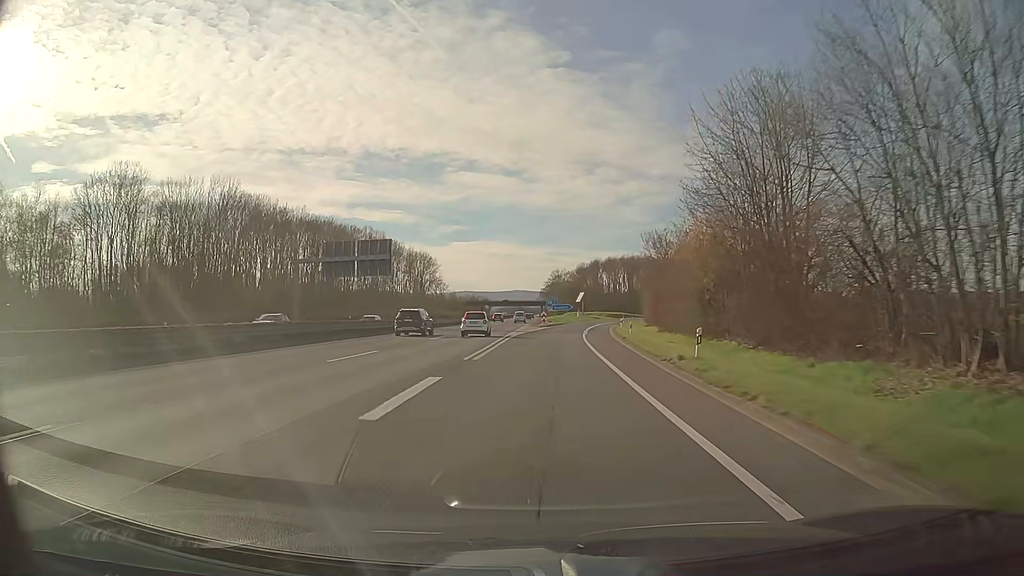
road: motorway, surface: asphalt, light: Day
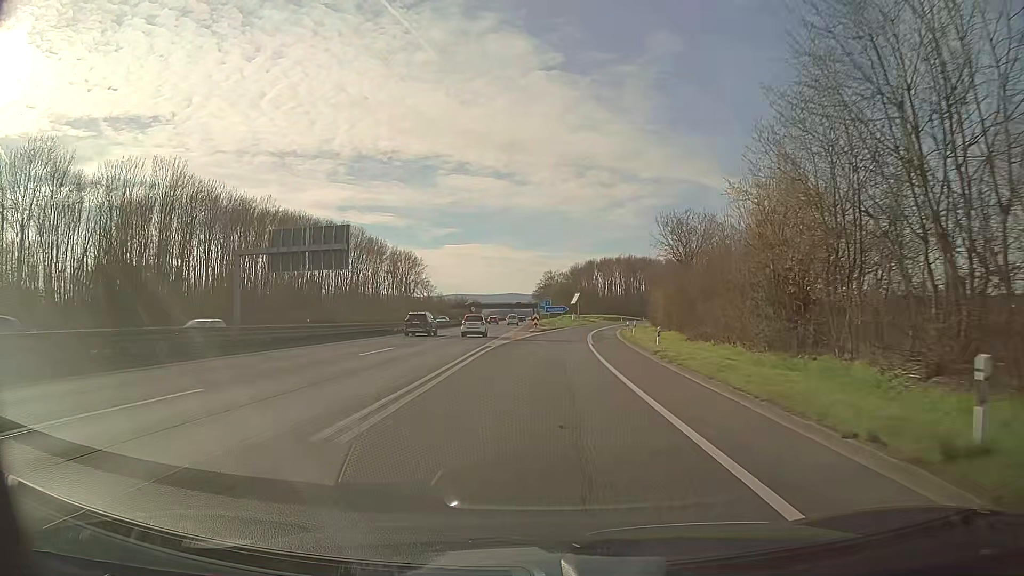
(+0.1, +13.0) m; +1°
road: motorway_link
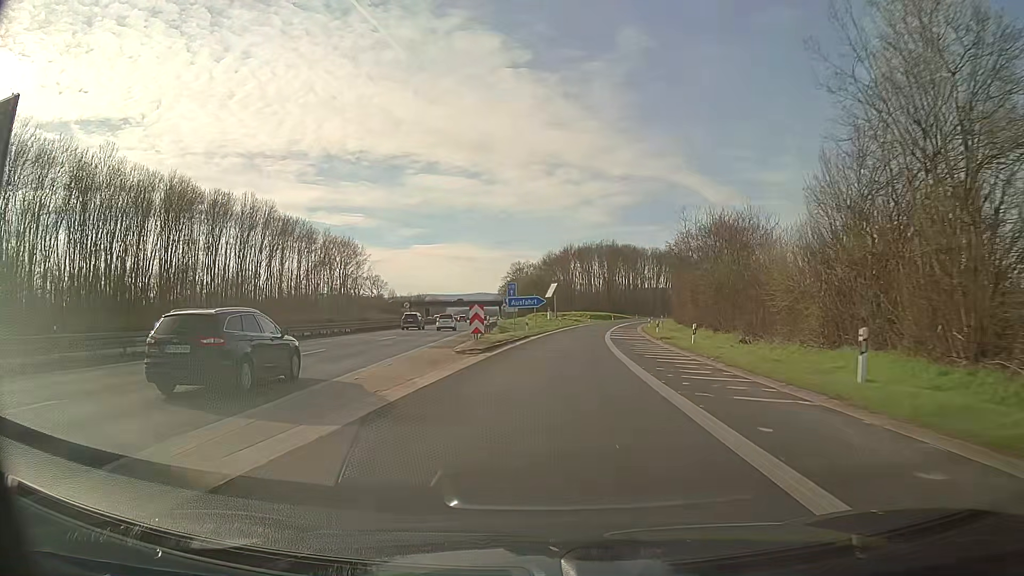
(+0.7, +38.5) m; +2°
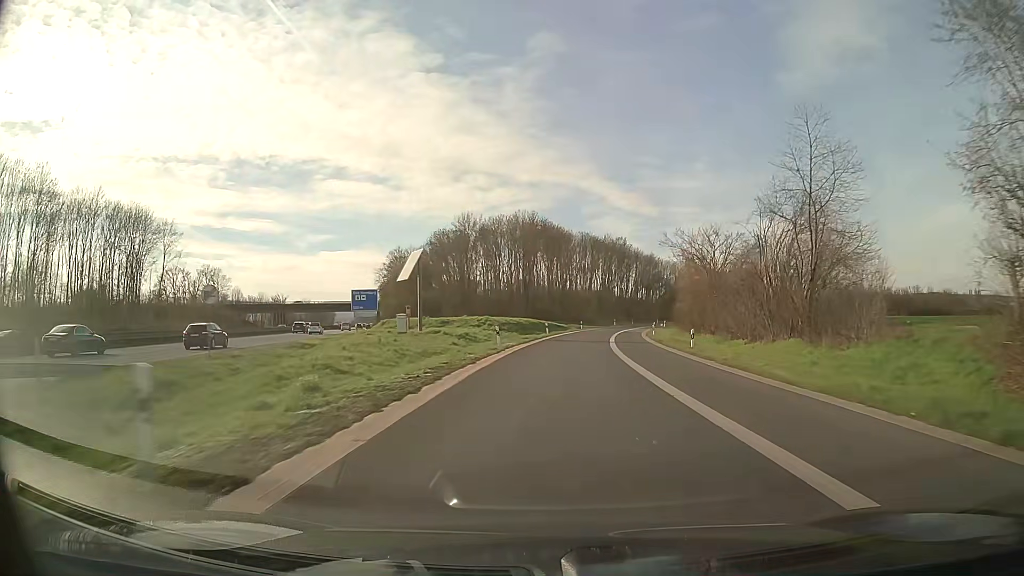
(+4.2, +63.5) m; +8°
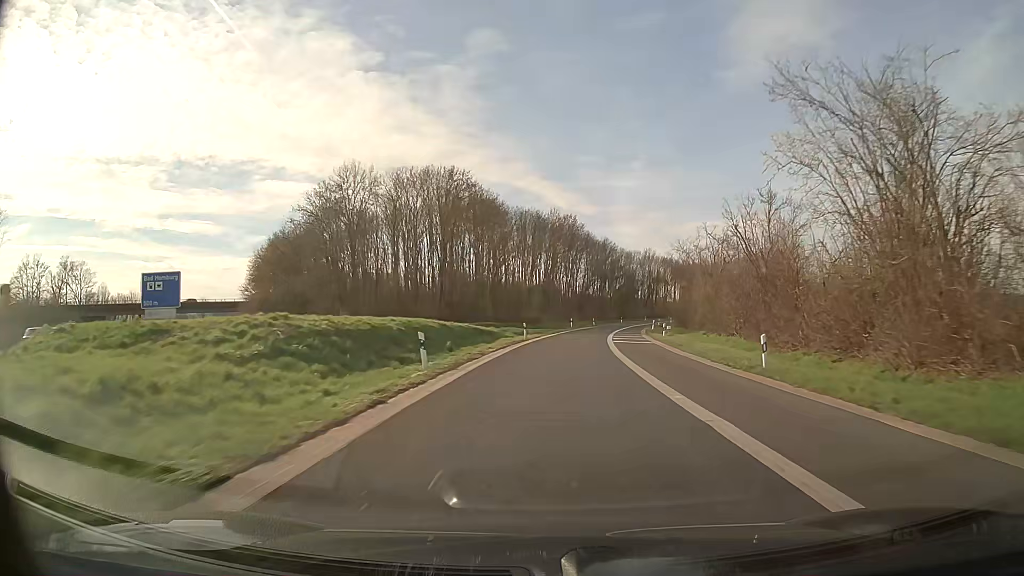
(+1.6, +38.6) m; +5°
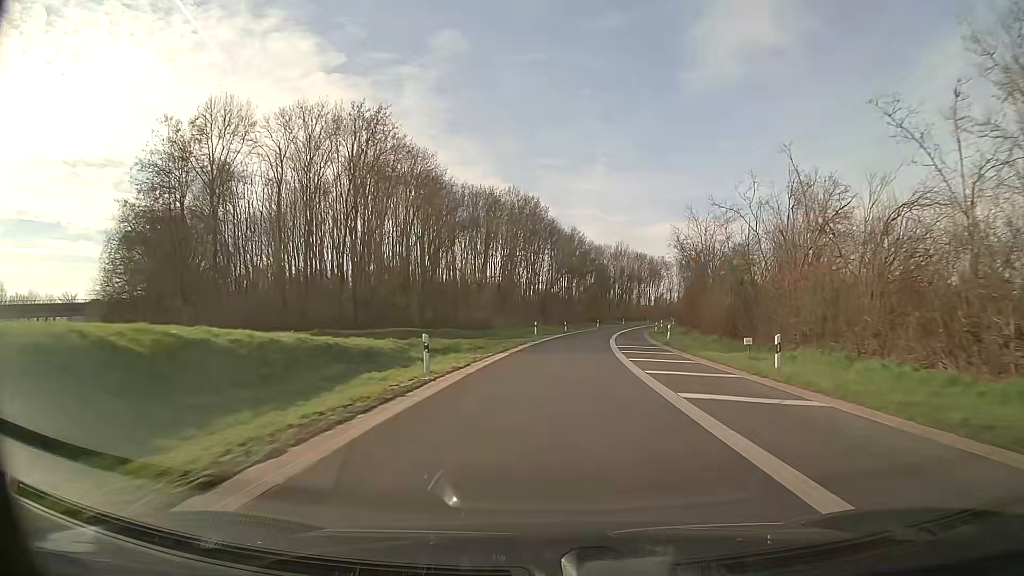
(+0.8, +26.0) m; +3°
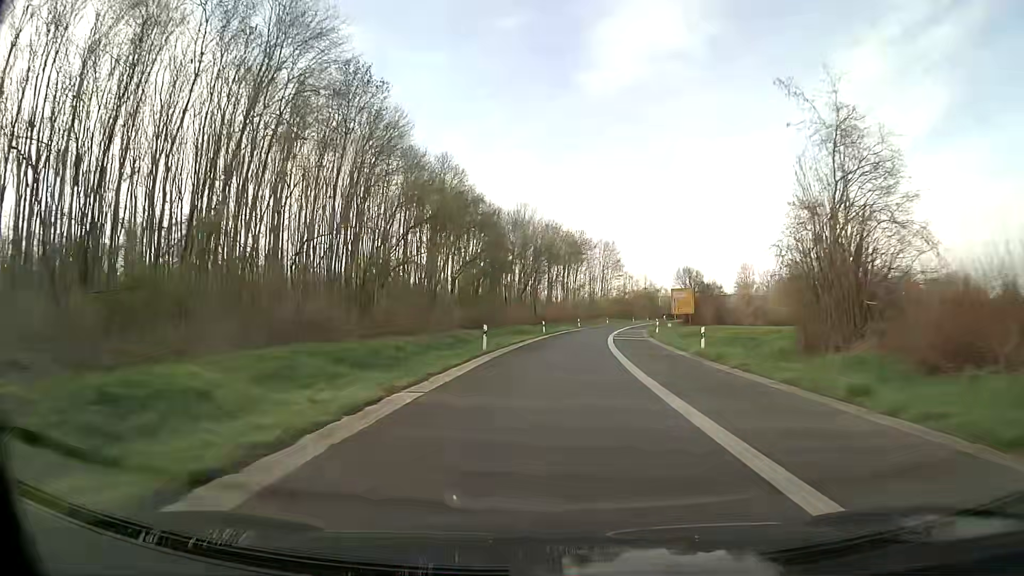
(+5.4, +65.6) m; +9°
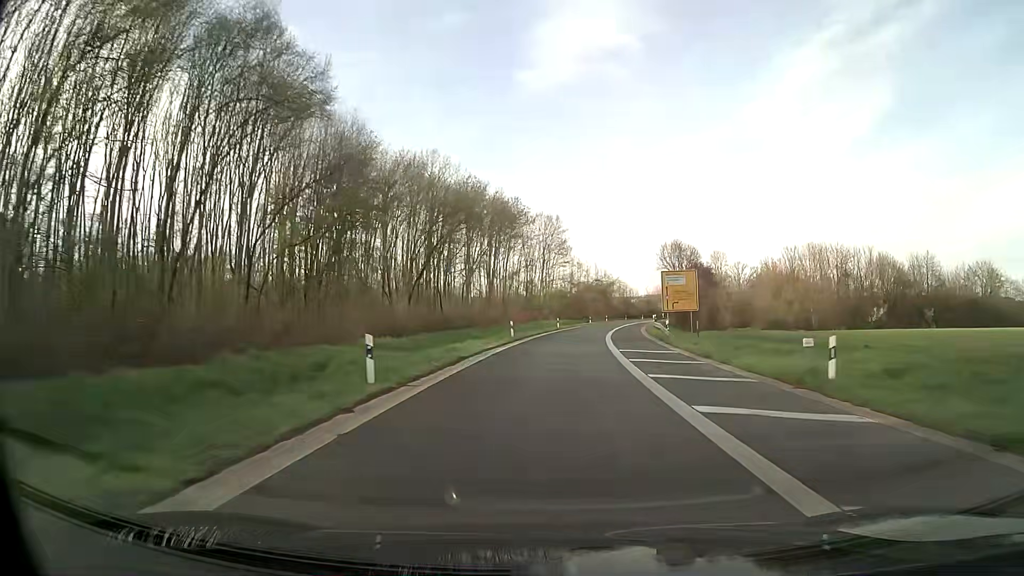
(+2.0, +40.0) m; +6°
(0, +10) (0, +20) (+1, +30) (+2, +40) (+3, +50) (+4, +60) (+6, +70) (+8, +80) (+10, +89) (+12, +99) m
